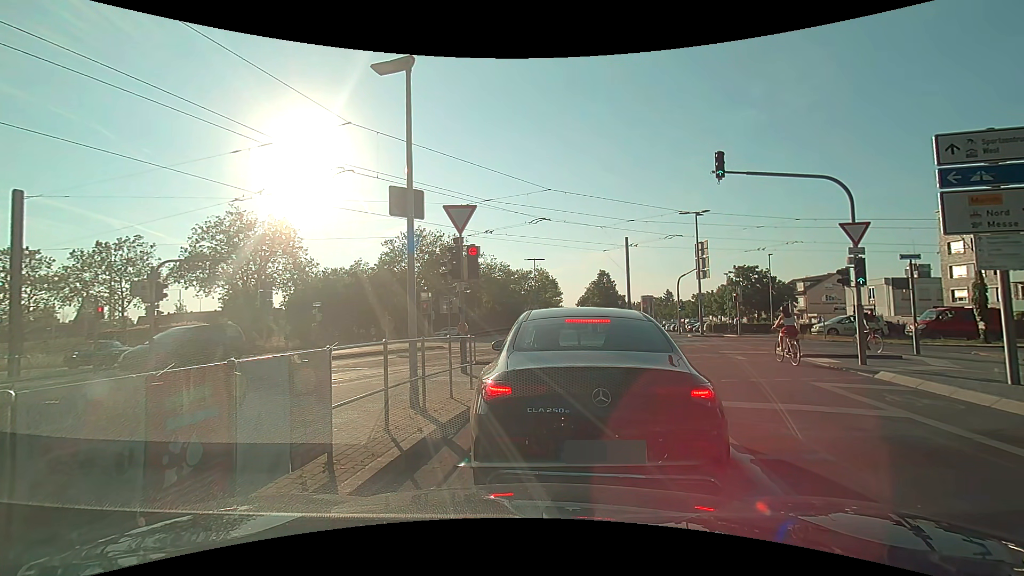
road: secondary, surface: asphalt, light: Day
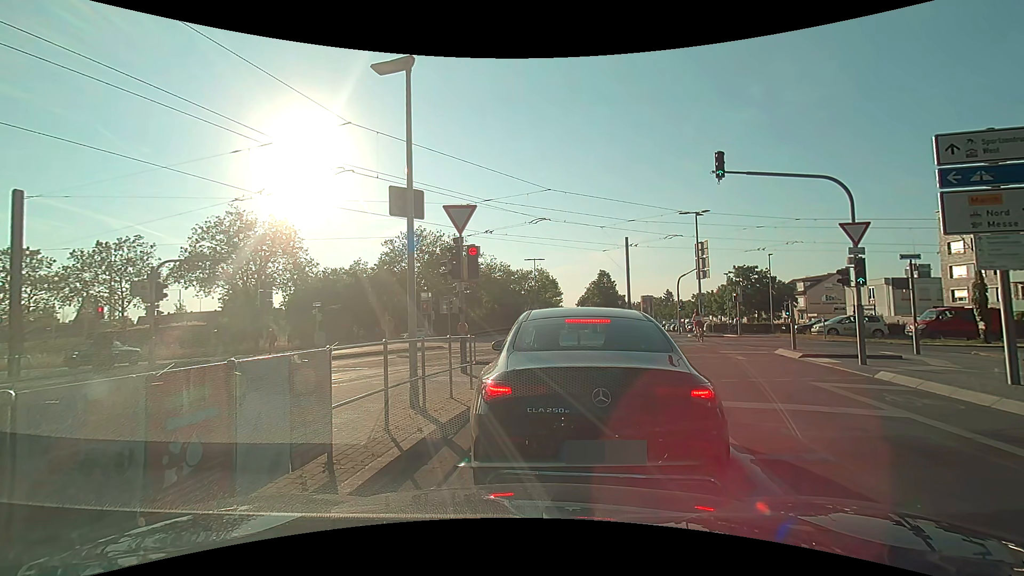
(0.0, 0.0) m; 0°
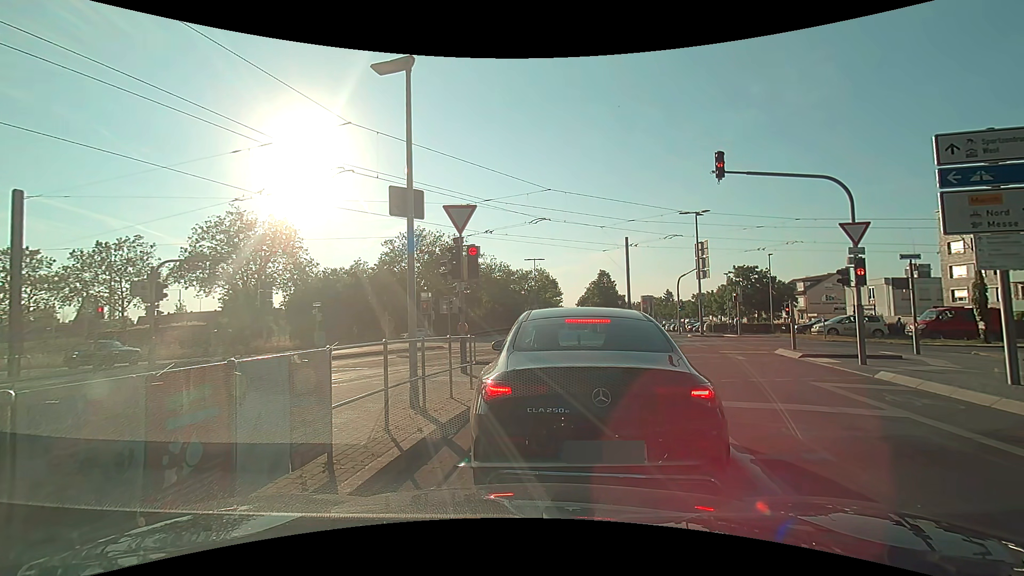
(0.0, 0.0) m; 0°
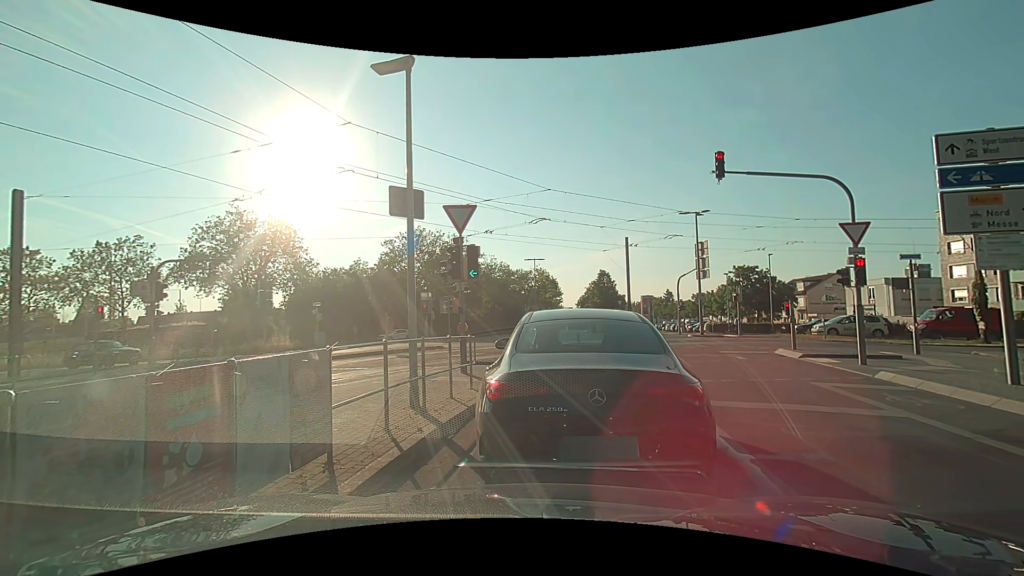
(0.0, 0.0) m; 0°
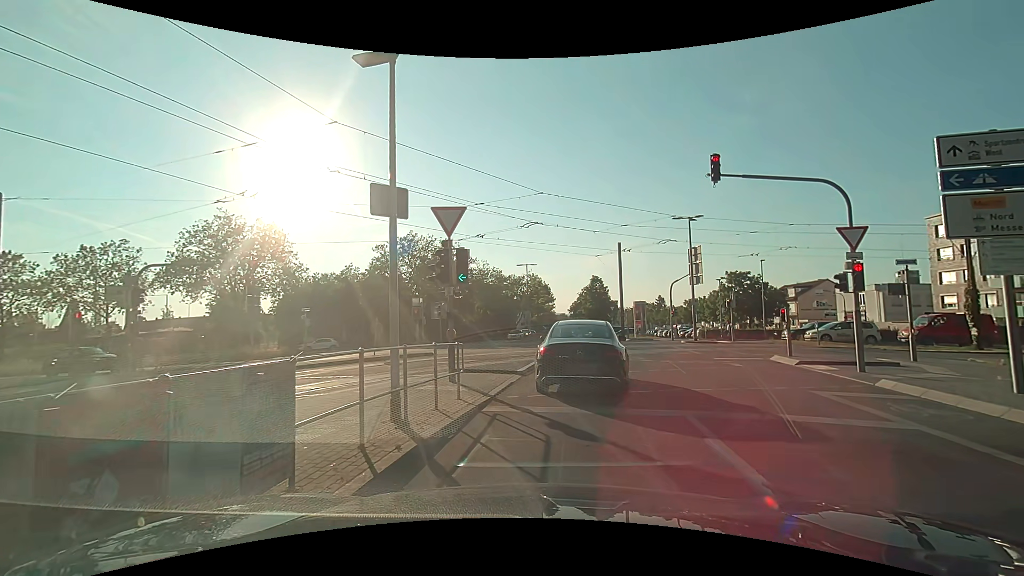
(0.0, +0.5) m; +2°
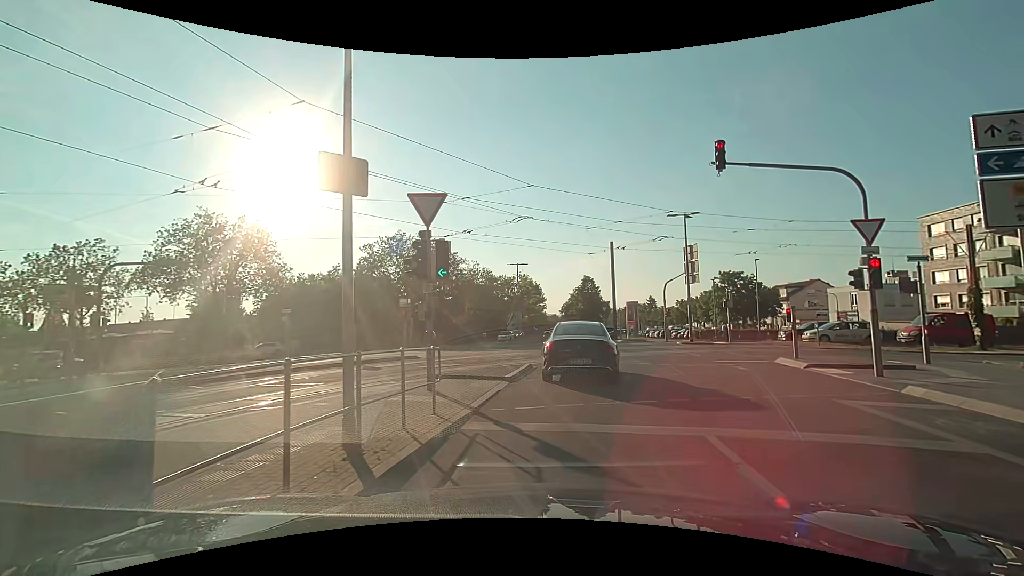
(0.0, +1.4) m; +1°
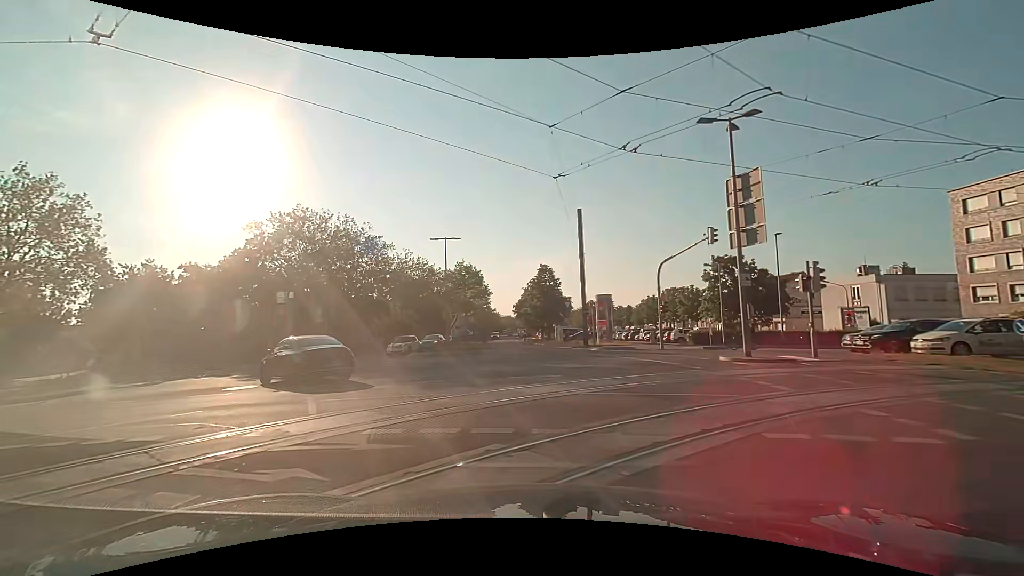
(+1.7, +16.4) m; +7°
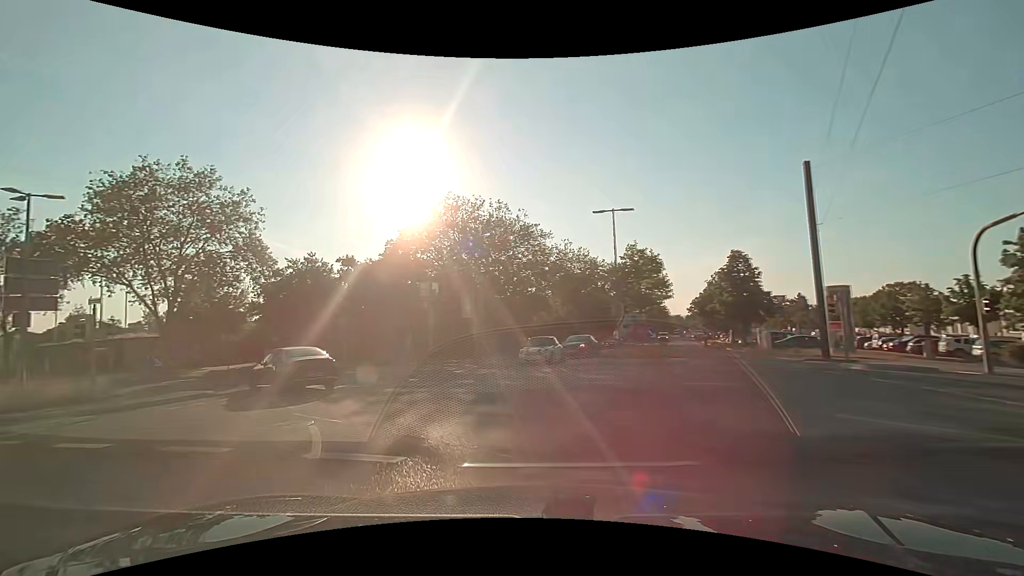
(-1.1, +8.2) m; -17°
(-2, +10) (-8, +18) (-15, +25) (-24, +29) (-34, +32) (-43, +34) (-53, +37) (-63, +39) (-73, +41) (-82, +43) m
